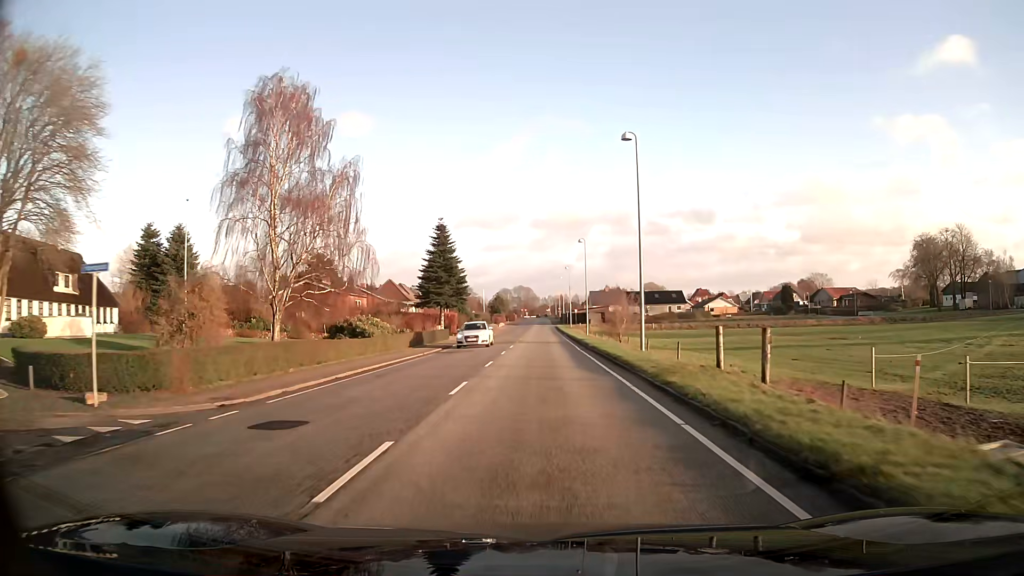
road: secondary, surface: asphalt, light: Day
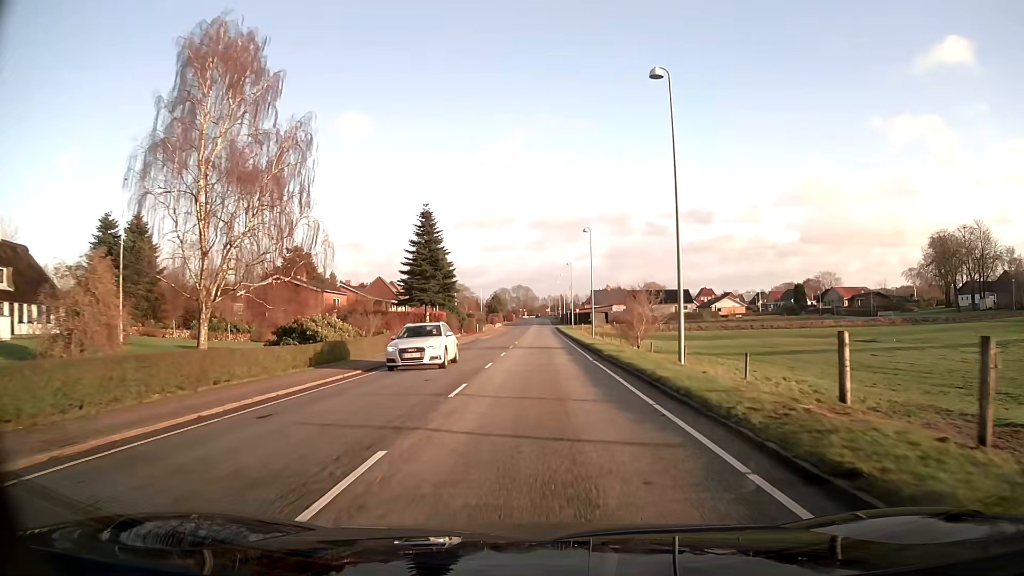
(0.0, +7.8) m; 0°
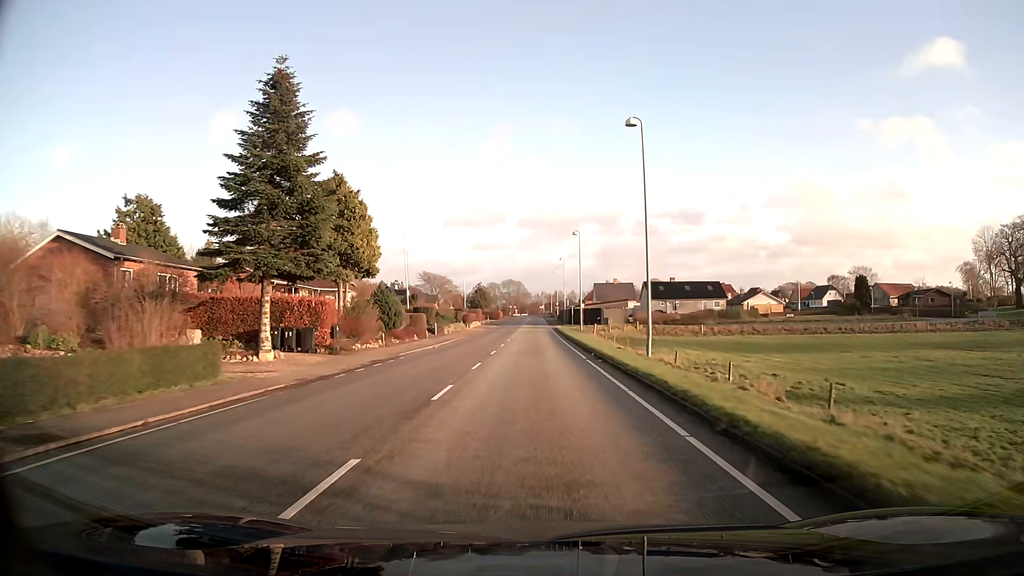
(+0.2, +31.5) m; +1°
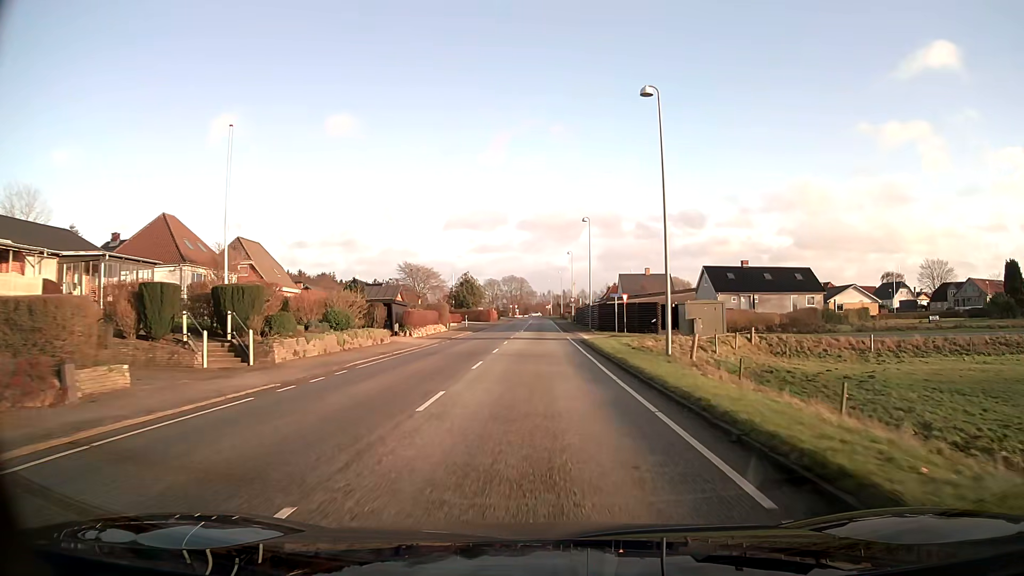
(-0.2, +39.7) m; -1°
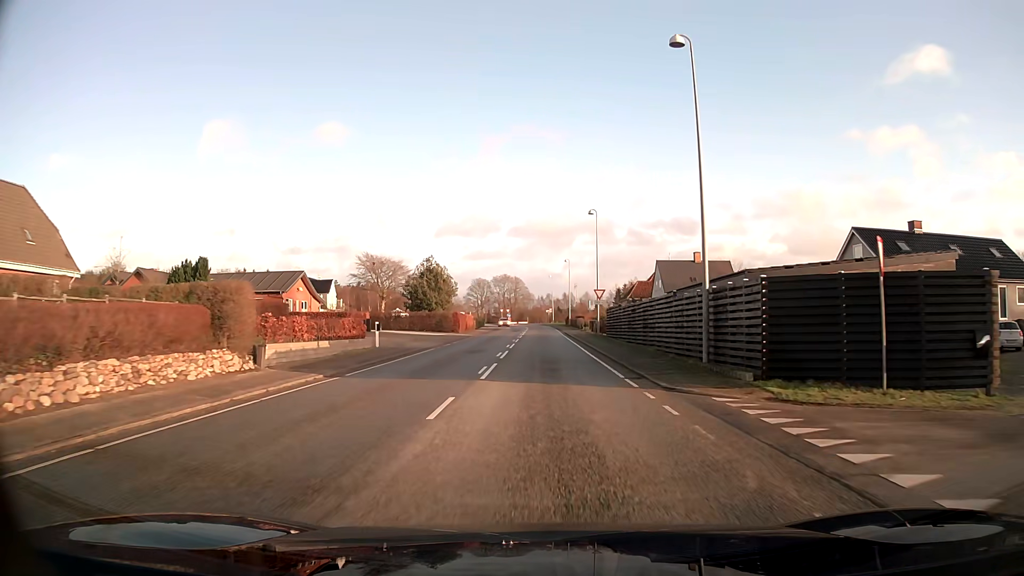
(-0.1, +38.9) m; 0°
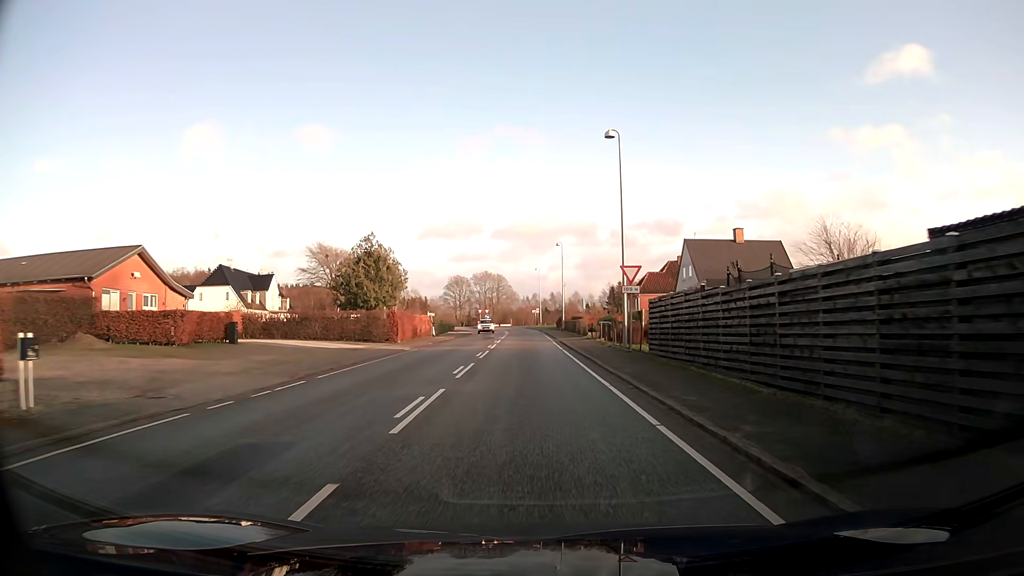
(+0.2, +22.4) m; +1°
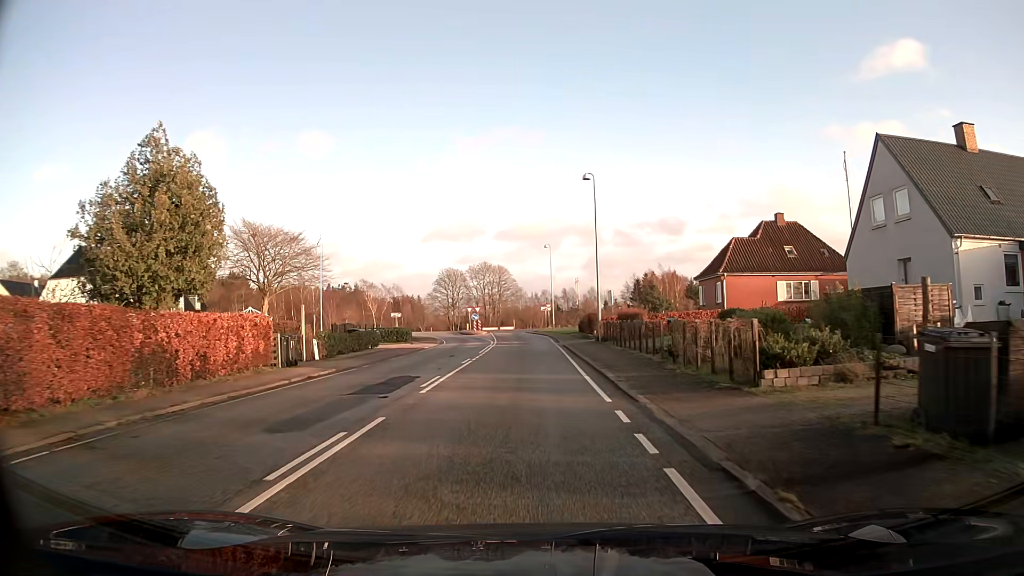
(-0.1, +33.9) m; -1°
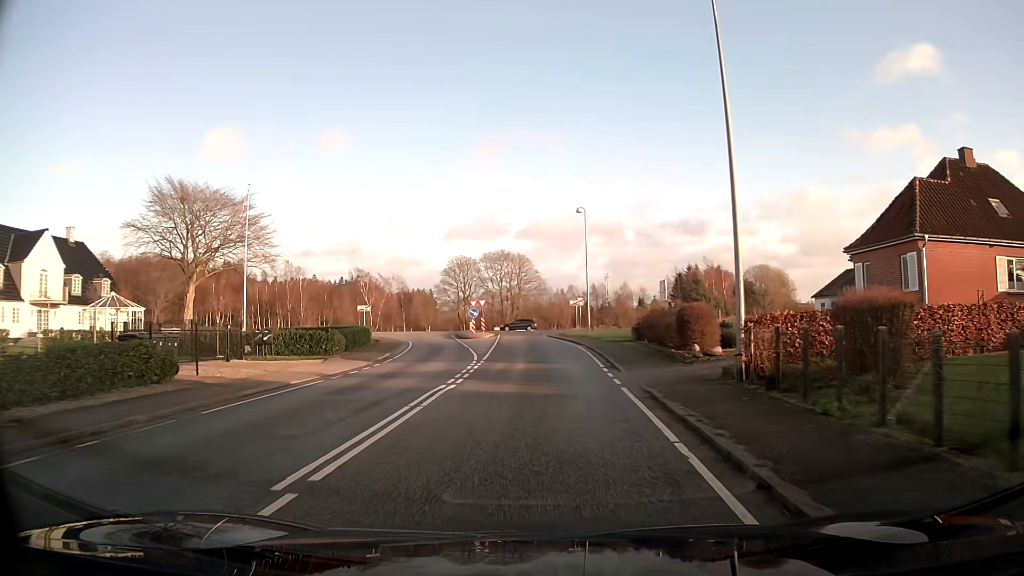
(-0.1, +23.4) m; -2°
(0, +10) (0, +20) (-1, +30) (-1, +40) (-1, +50) (-1, +60) (+3, +69) (+11, +75) (+21, +78) (+31, +80) m
